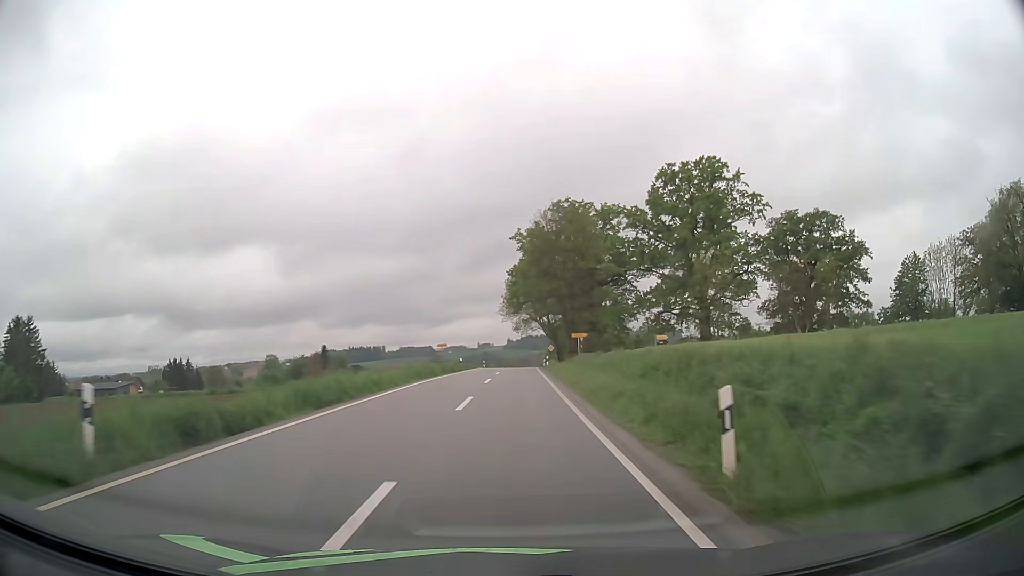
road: tertiary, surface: asphalt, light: Day
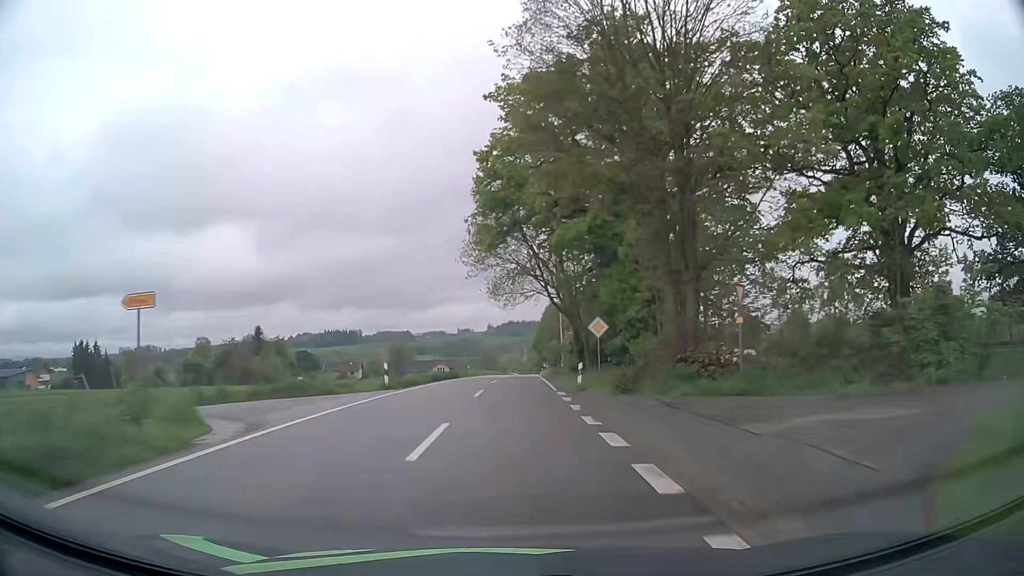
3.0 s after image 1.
(+1.0, +54.5) m; +2°
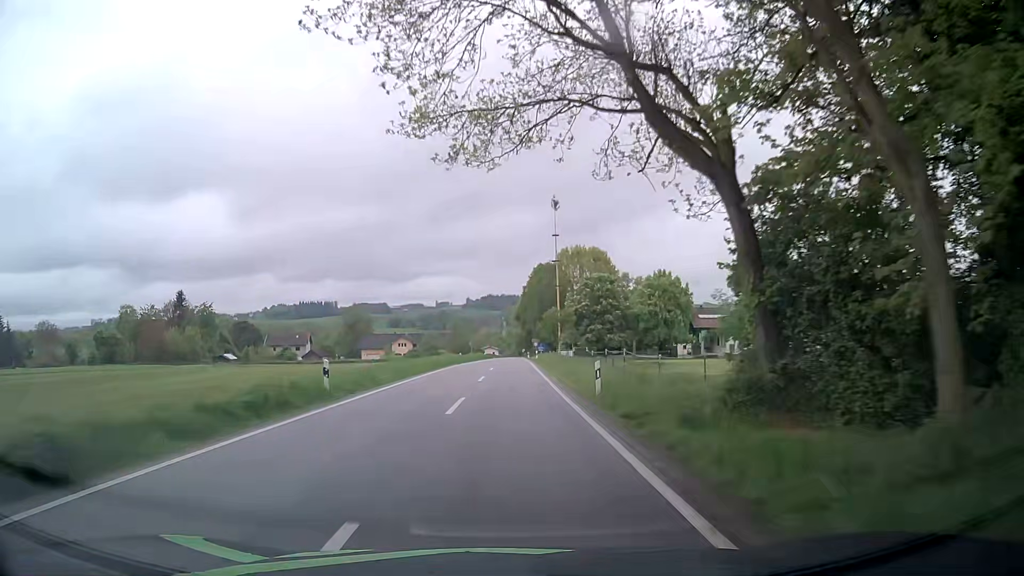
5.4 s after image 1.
(+0.6, +42.5) m; +1°
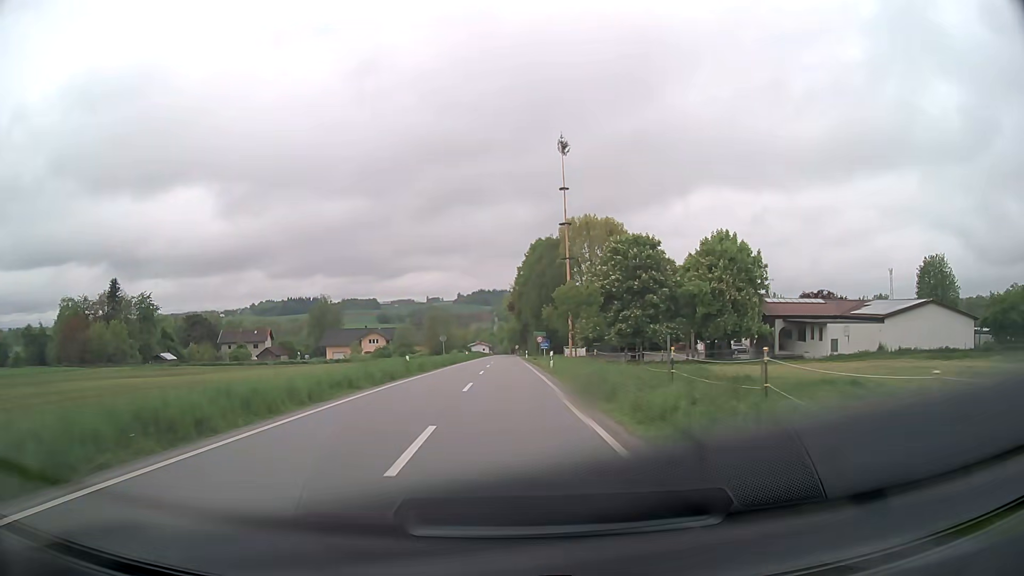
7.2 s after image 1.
(+0.4, +29.9) m; +1°
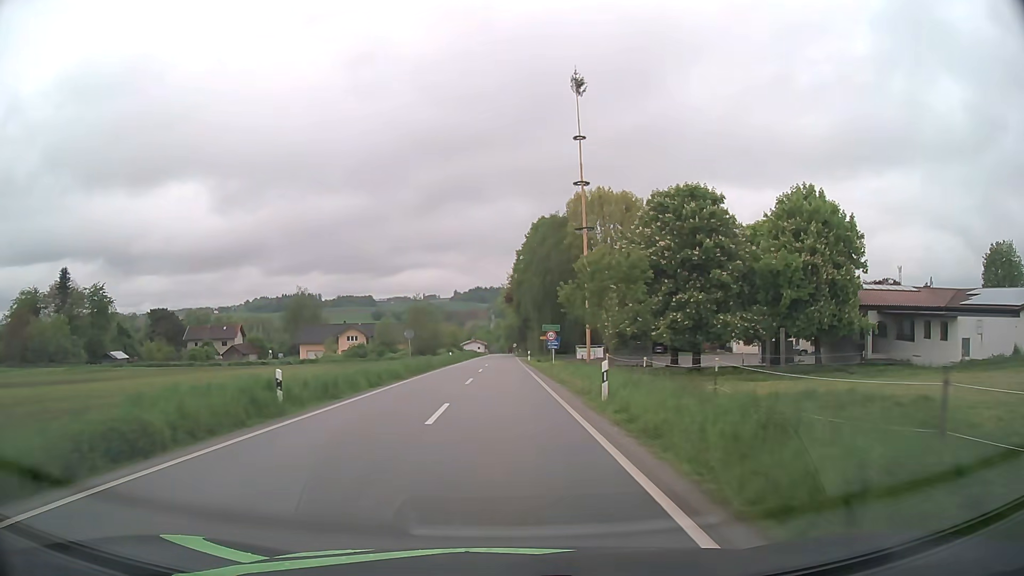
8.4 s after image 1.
(+0.1, +19.2) m; 0°
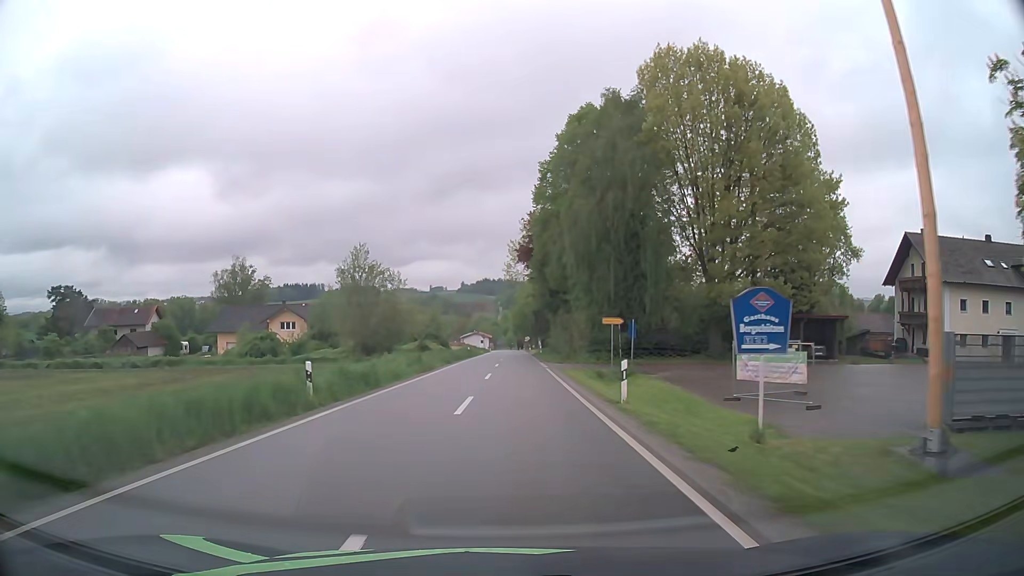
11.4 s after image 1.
(-0.3, +46.6) m; 0°
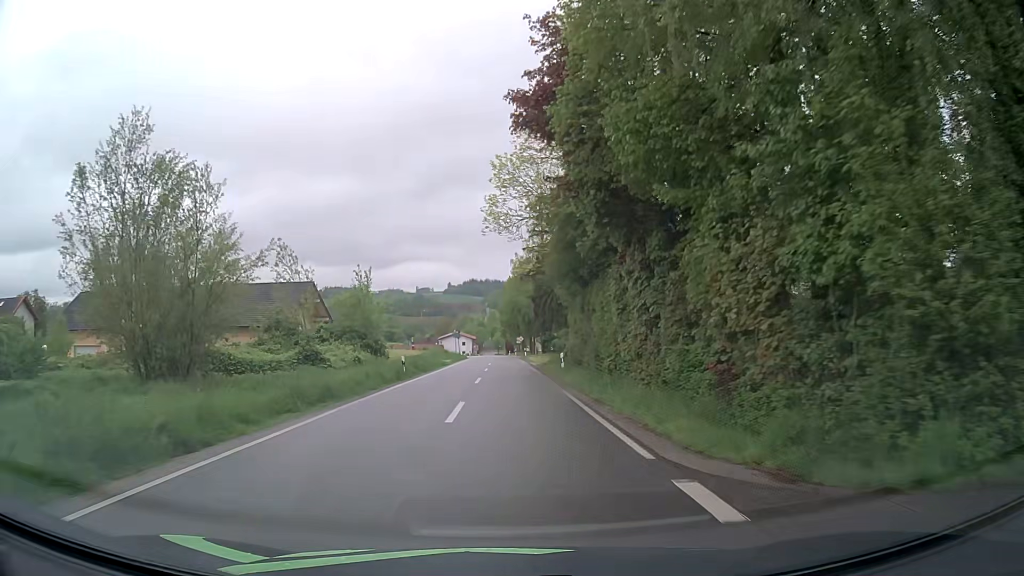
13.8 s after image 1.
(+0.3, +36.8) m; +1°
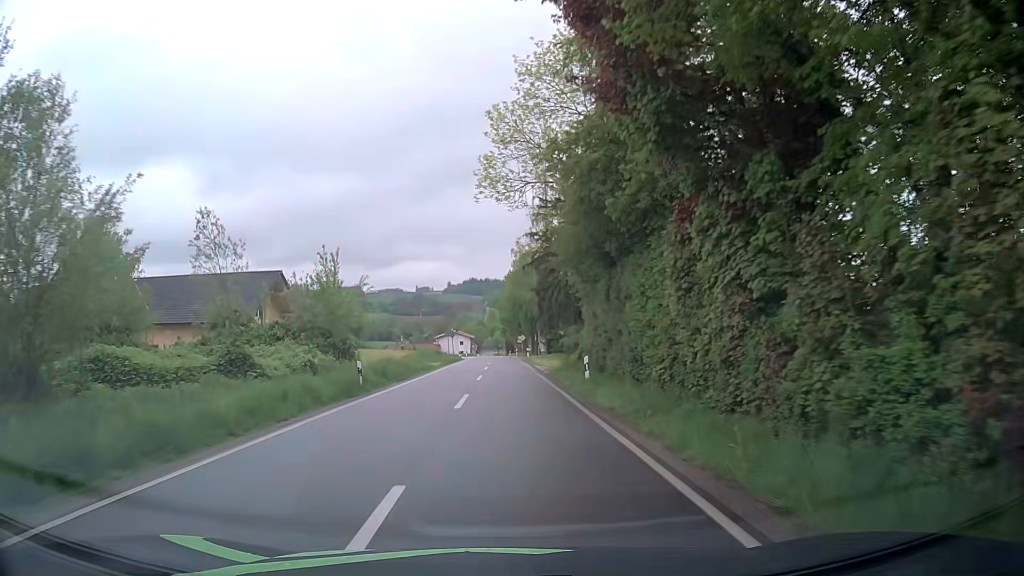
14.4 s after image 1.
(0.0, +9.2) m; 0°
(0, +10) (0, +20) (0, +30) (0, +40) (0, +50) (0, +60) (0, +70) (-1, +80) (-1, +90) (-1, +100) m
